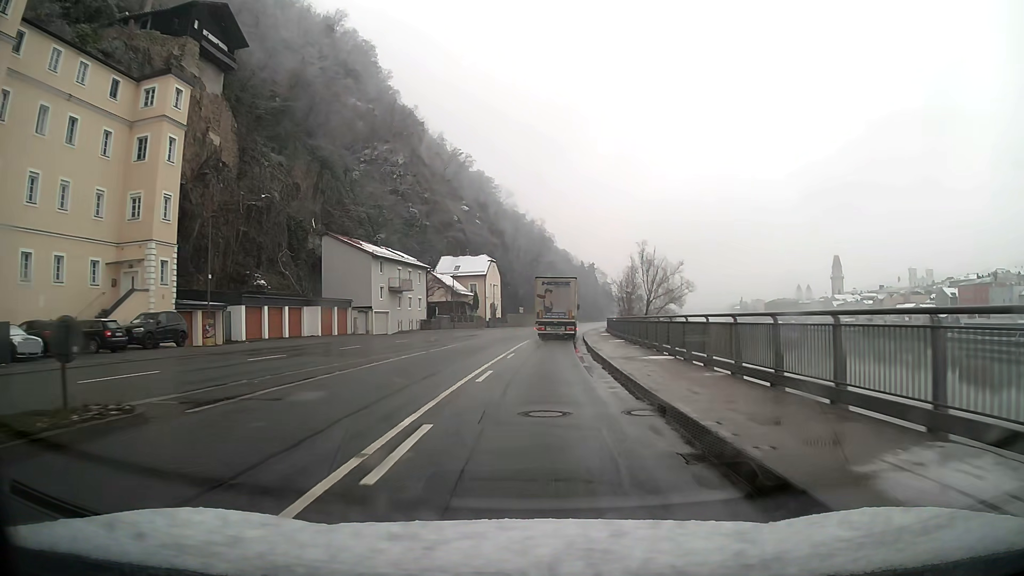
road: primary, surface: asphalt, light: Day
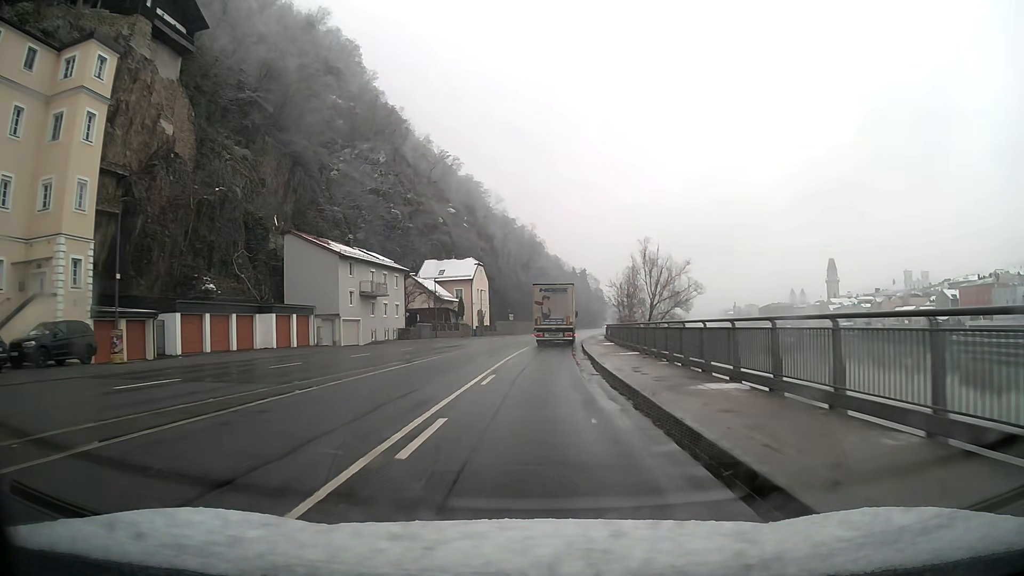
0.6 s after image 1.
(+0.1, +7.6) m; +1°
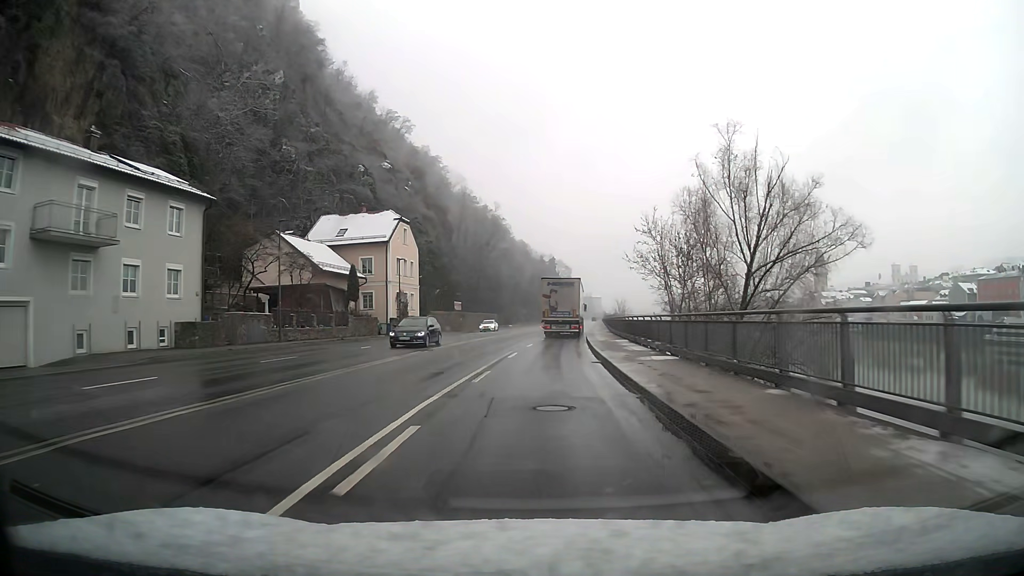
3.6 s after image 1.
(+0.8, +37.9) m; +3°
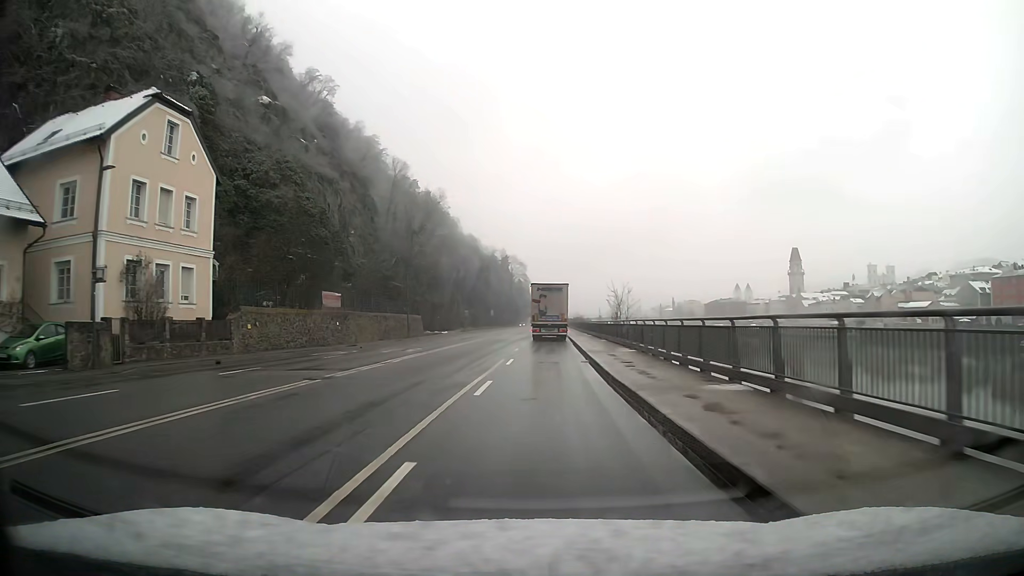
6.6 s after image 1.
(+1.3, +37.8) m; +4°
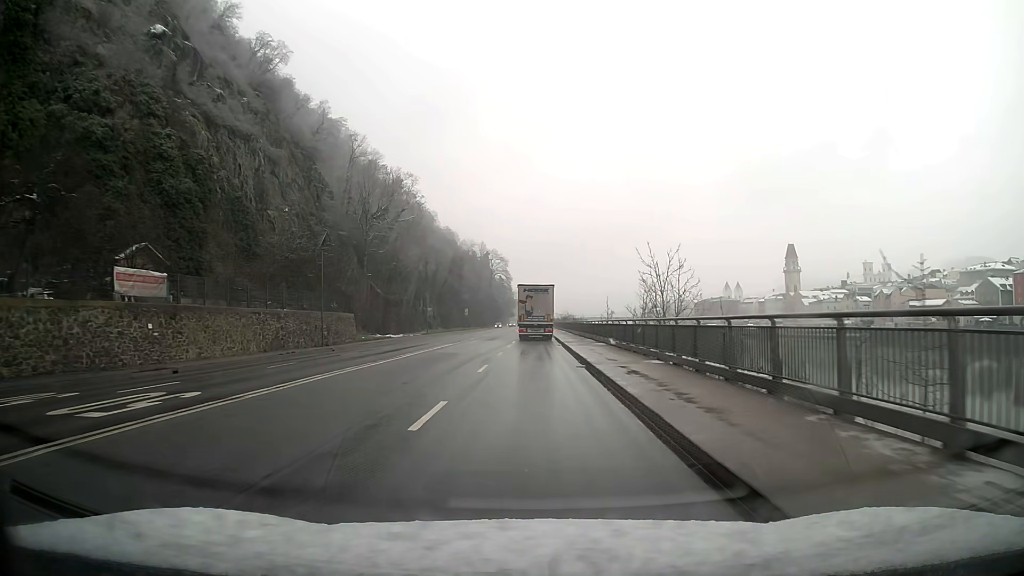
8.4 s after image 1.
(+0.3, +22.7) m; +1°
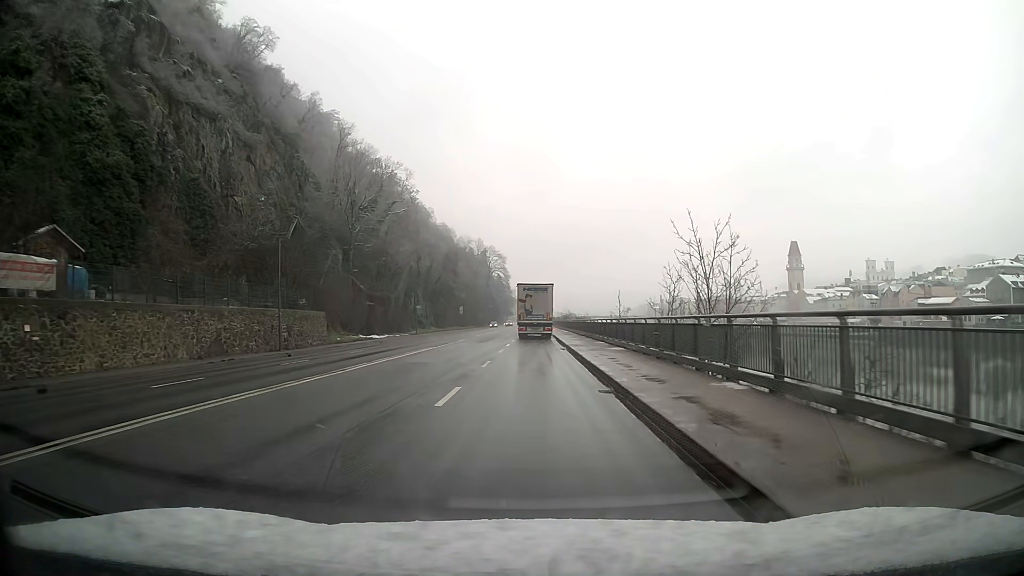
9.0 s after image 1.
(0.0, +7.6) m; 0°
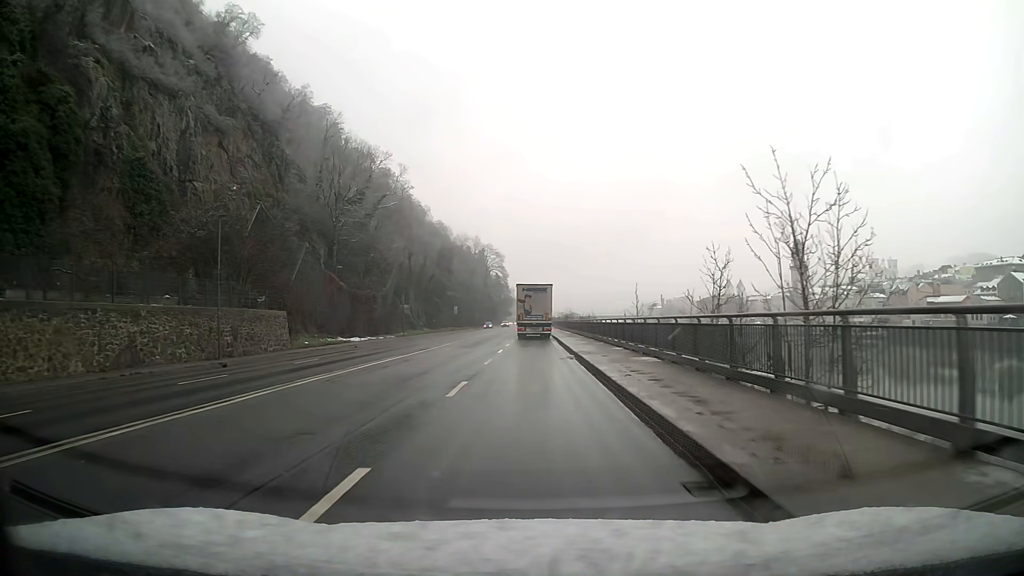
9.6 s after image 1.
(0.0, +7.6) m; 0°
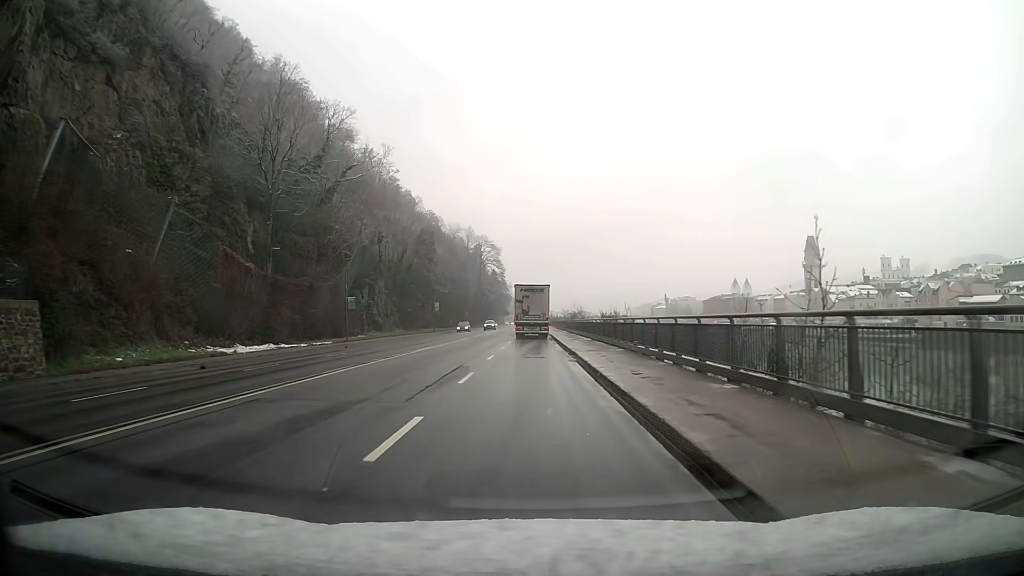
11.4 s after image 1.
(0.0, +22.7) m; 0°
(0, +10) (0, +20) (0, +30) (0, +40) (0, +50) (0, +60) (0, +70) (0, +80) (0, +90) (0, +100) m
